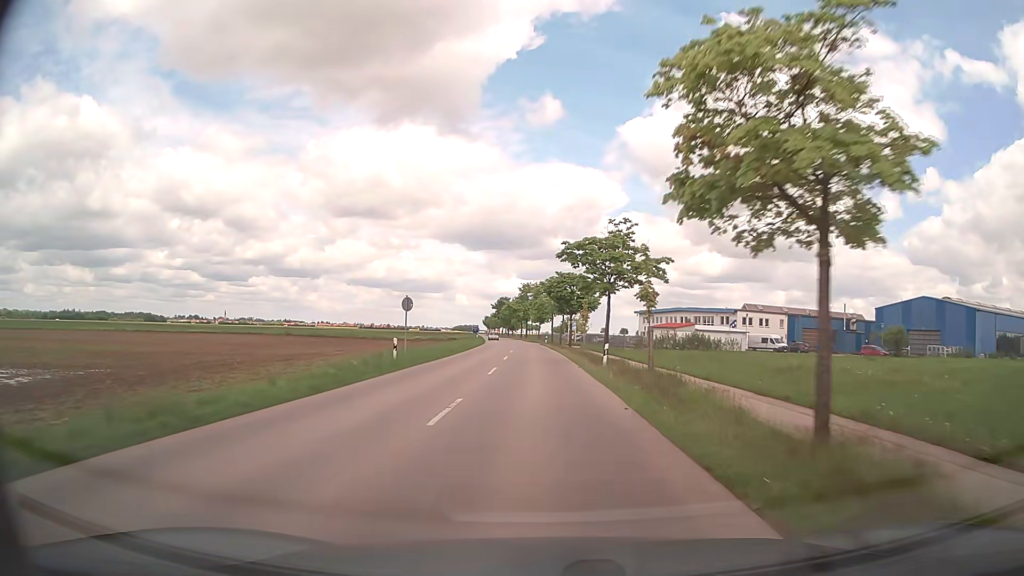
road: tertiary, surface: asphalt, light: Day
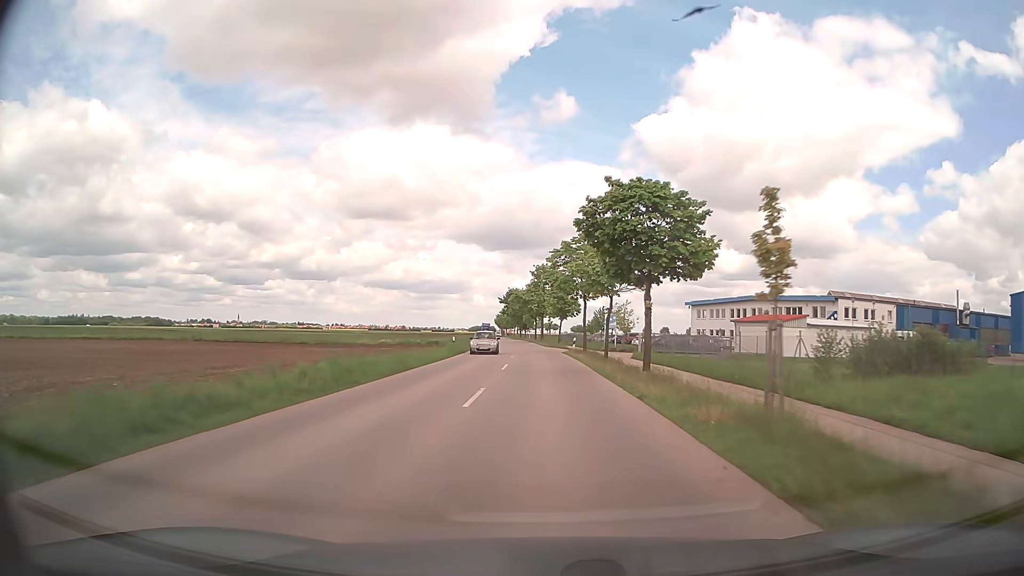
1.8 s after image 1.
(-0.5, +33.9) m; -2°
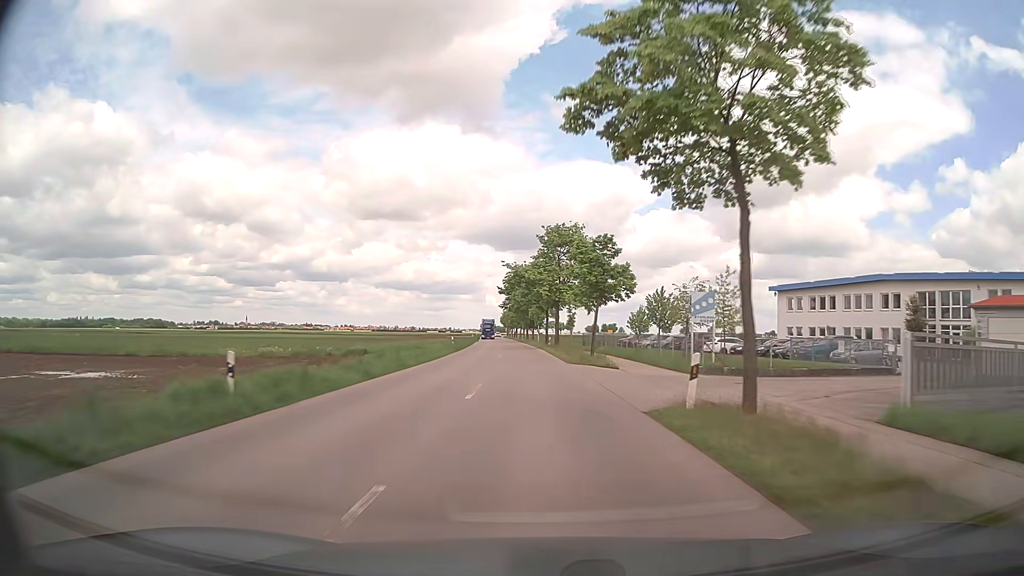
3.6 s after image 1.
(-0.3, +34.4) m; -1°
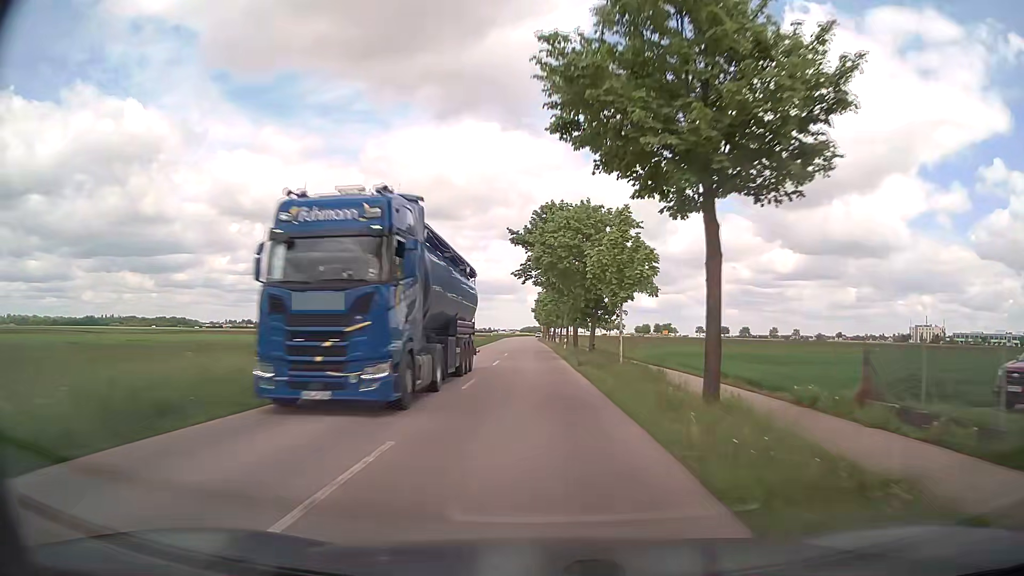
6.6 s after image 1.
(-1.8, +58.0) m; -4°
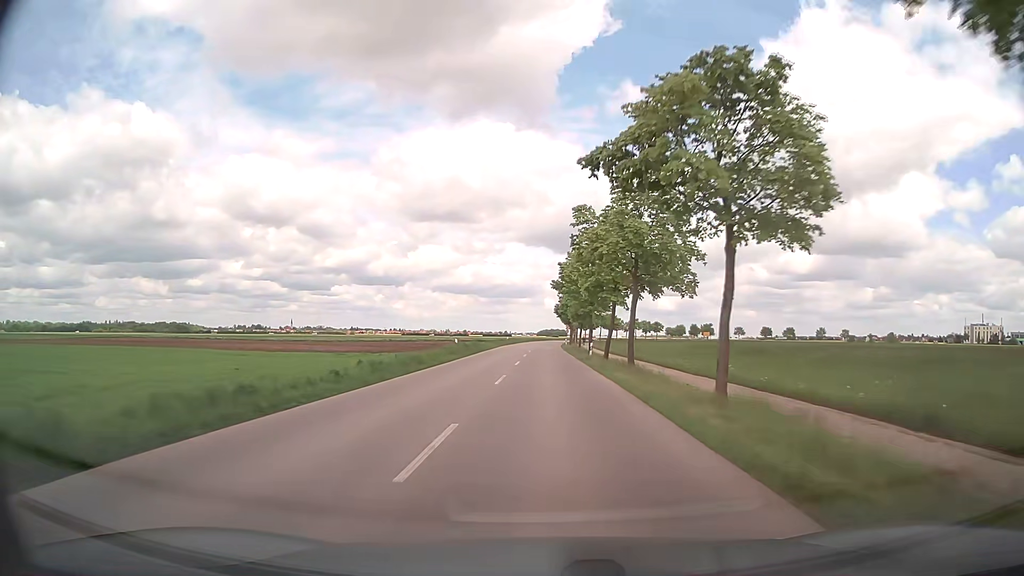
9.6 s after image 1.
(-1.2, +58.4) m; -2°
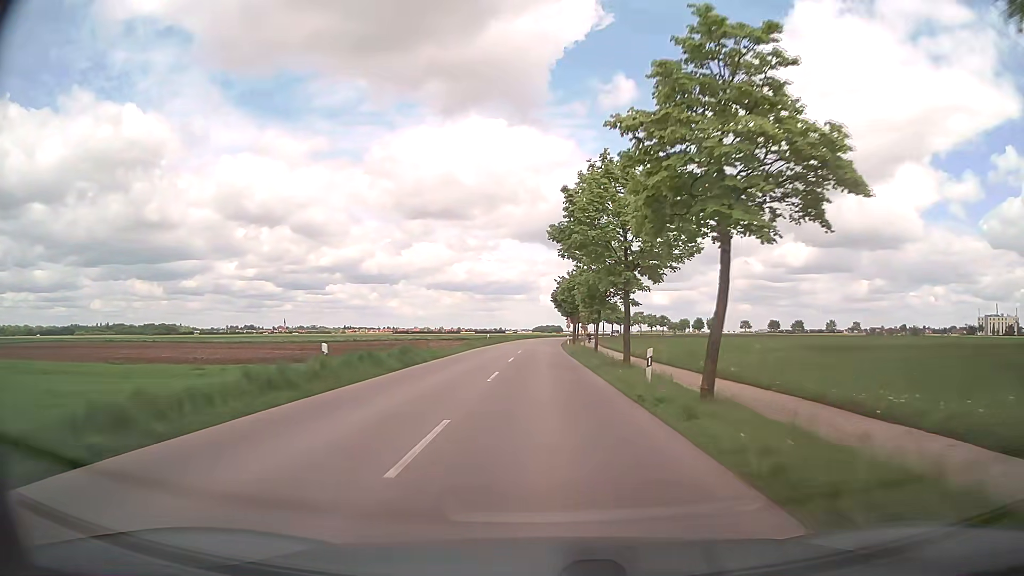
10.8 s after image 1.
(+0.2, +24.0) m; +1°
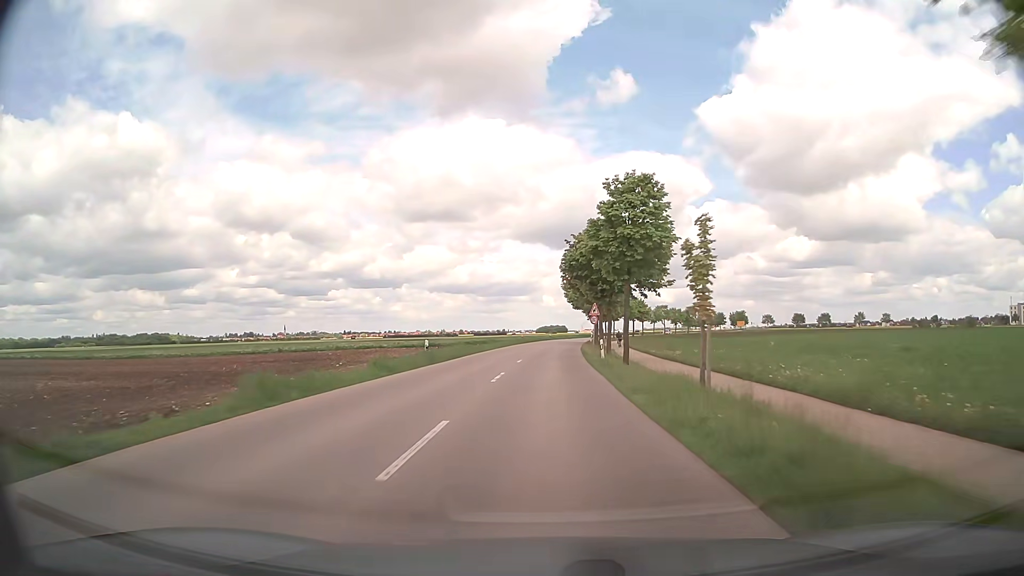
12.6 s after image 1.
(-0.2, +36.3) m; -1°
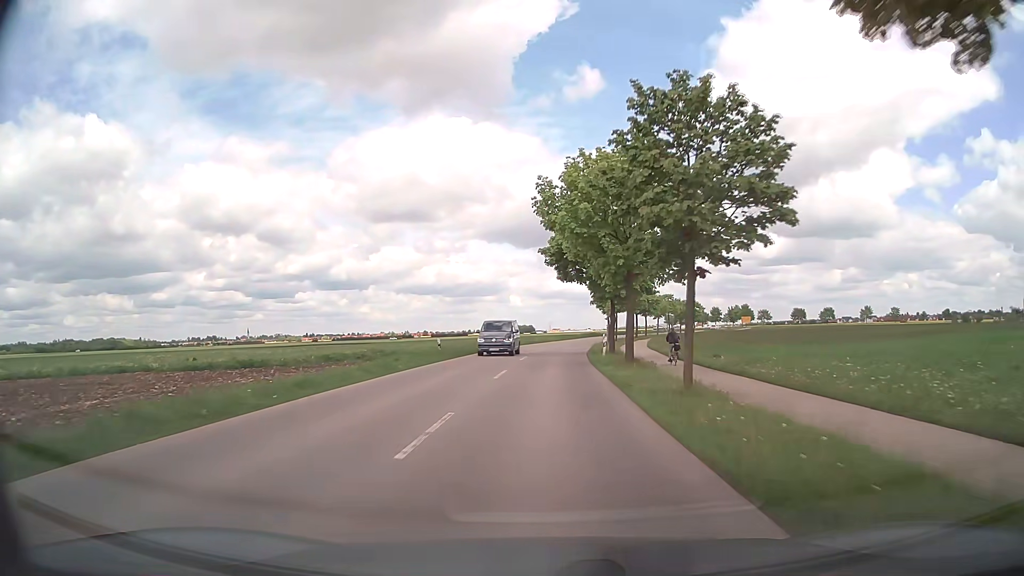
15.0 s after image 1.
(+0.9, +46.9) m; +2°
(0, +10) (0, +20) (+1, +30) (+1, +40) (+2, +50) (+3, +60) (+5, +70) (+7, +80) (+9, +89) (+11, +99) m
